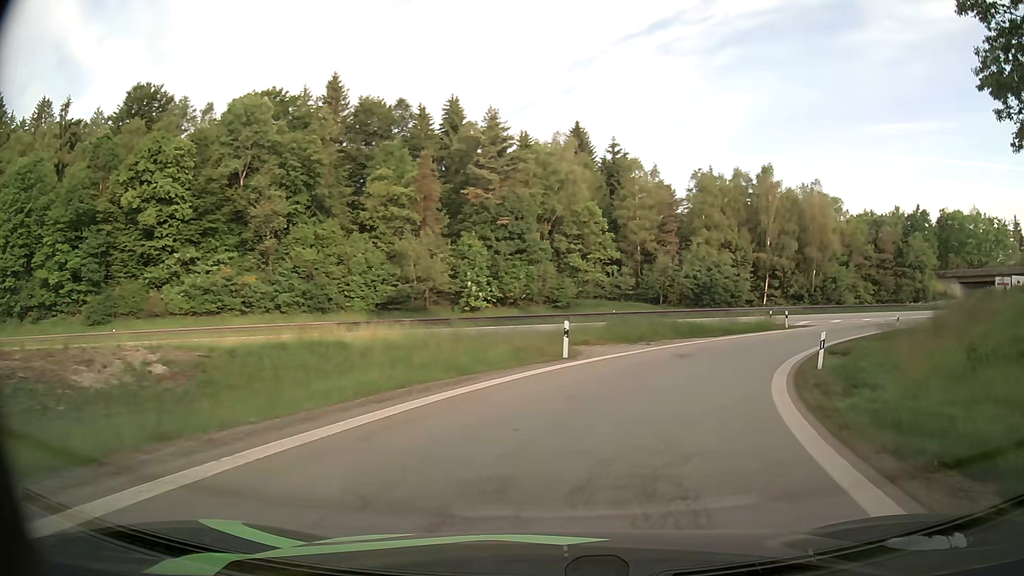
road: motorway_link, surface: asphalt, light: Day
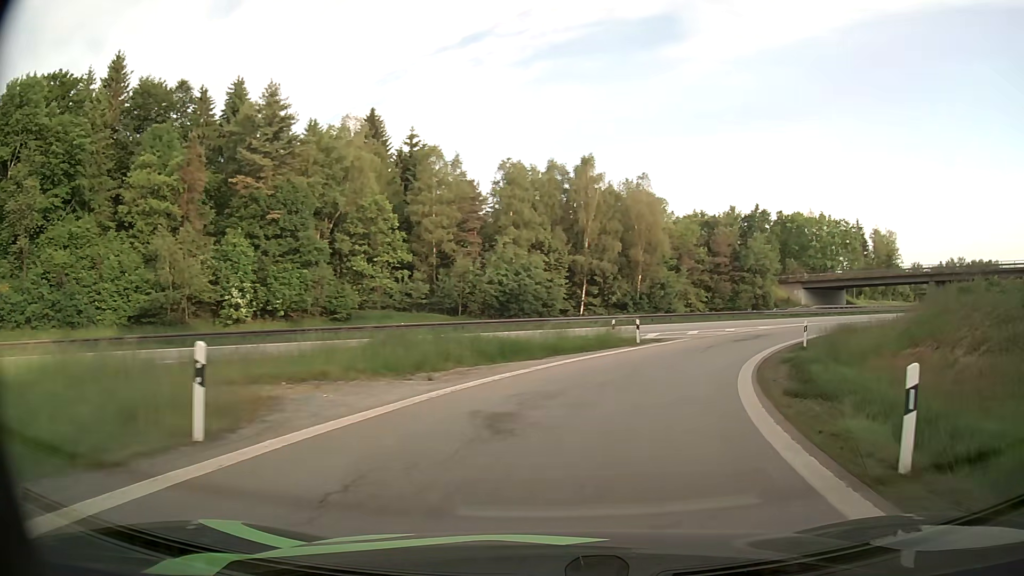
(+1.8, +12.3) m; +17°
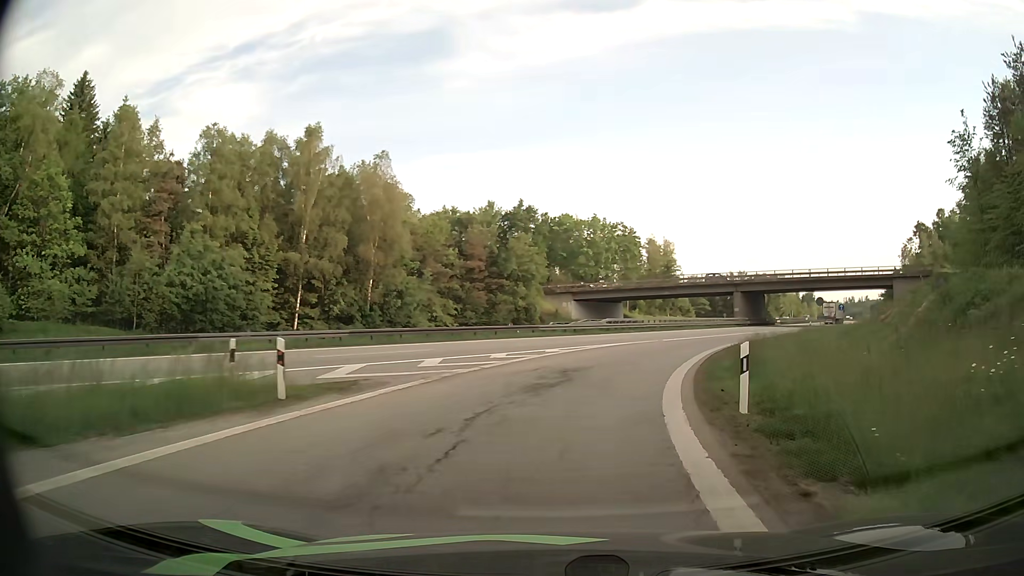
(+3.6, +18.0) m; +21°
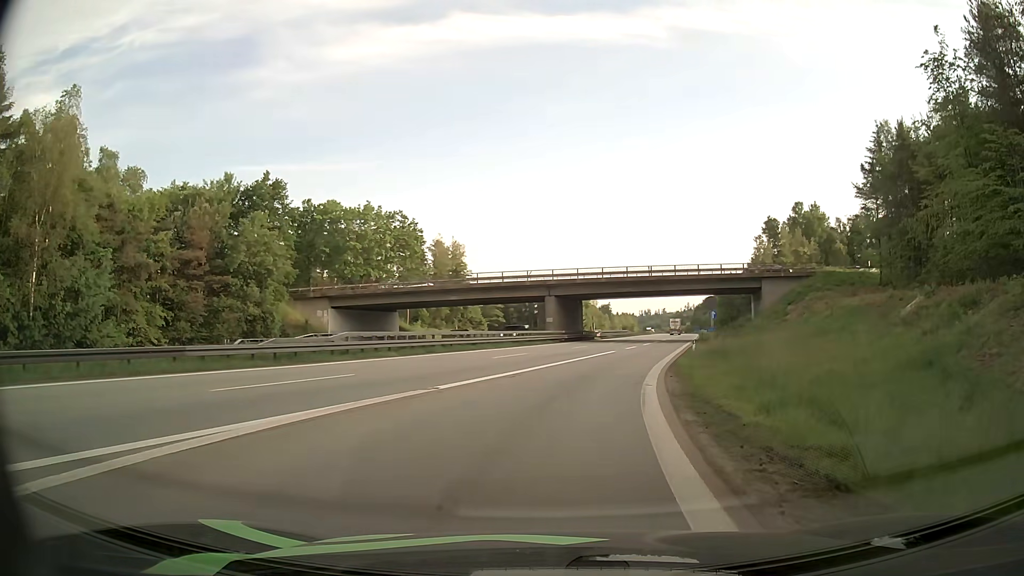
(+4.0, +23.3) m; +18°
(0, +10) (+2, +20) (+3, +30) (+6, +39) (+8, +49) (+11, +59) (+13, +69) (+16, +78) (+18, +88) (+21, +98) m
